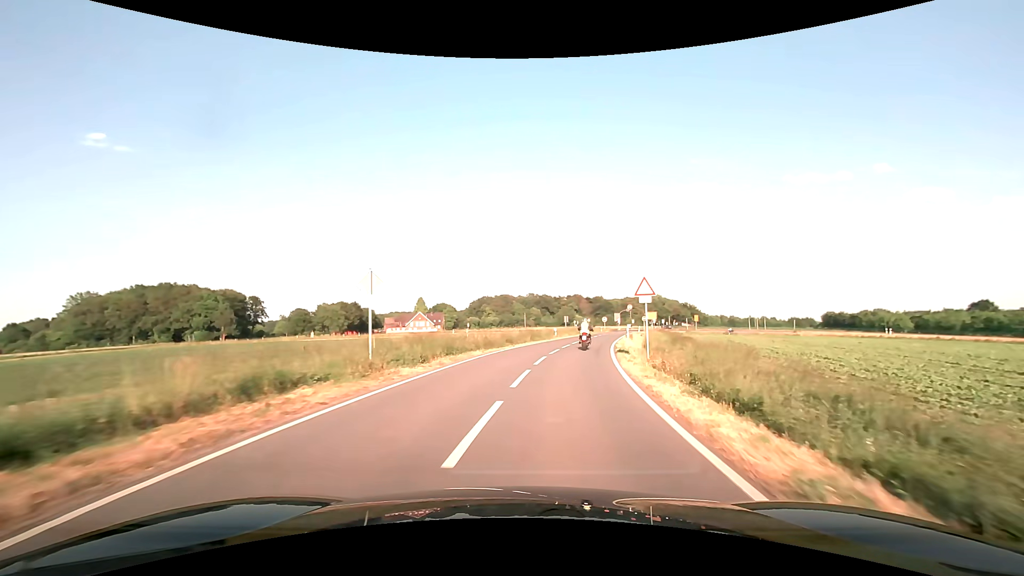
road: secondary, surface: asphalt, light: Day
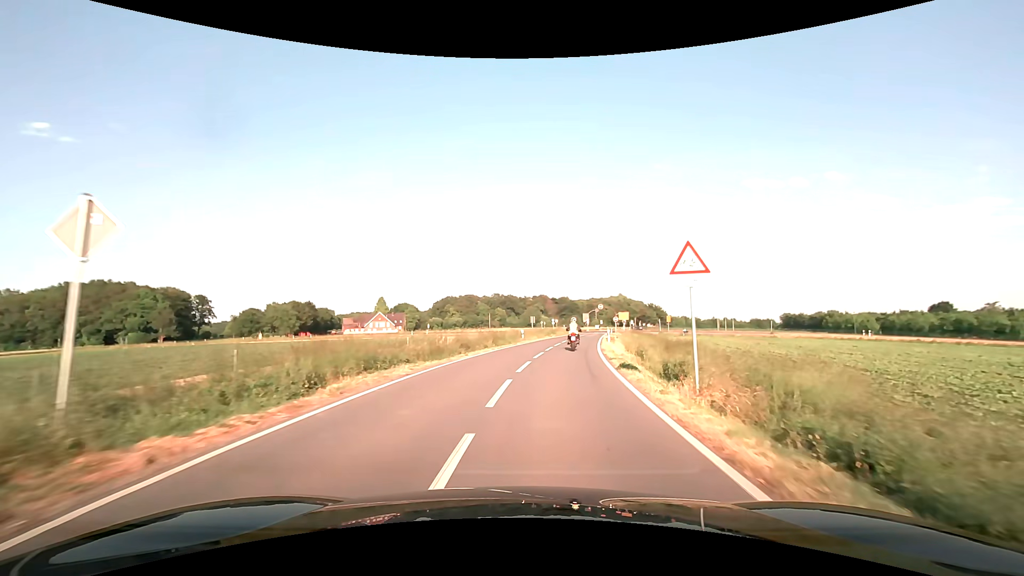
(+0.3, +8.5) m; +4°
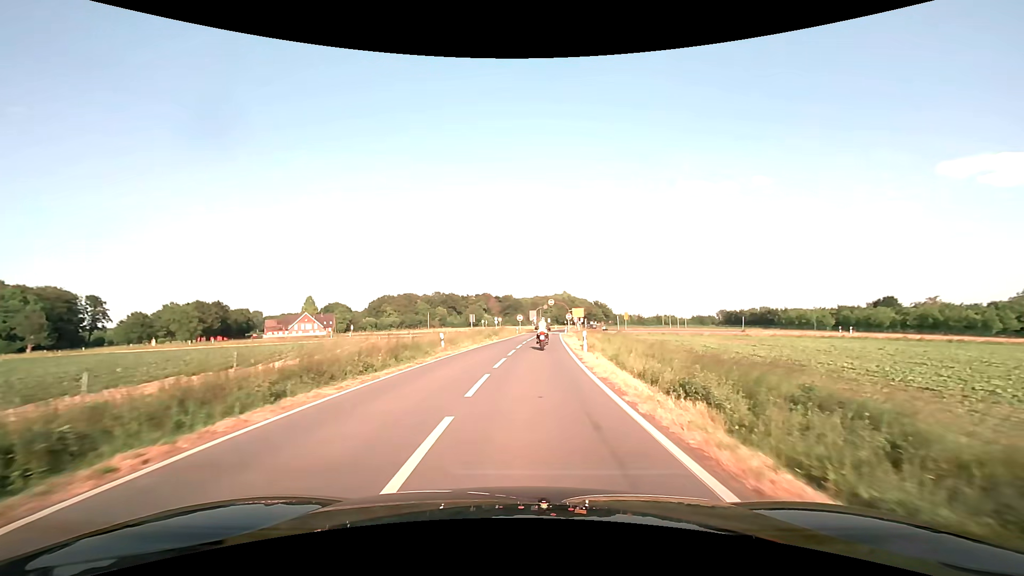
(+1.0, +16.5) m; +7°
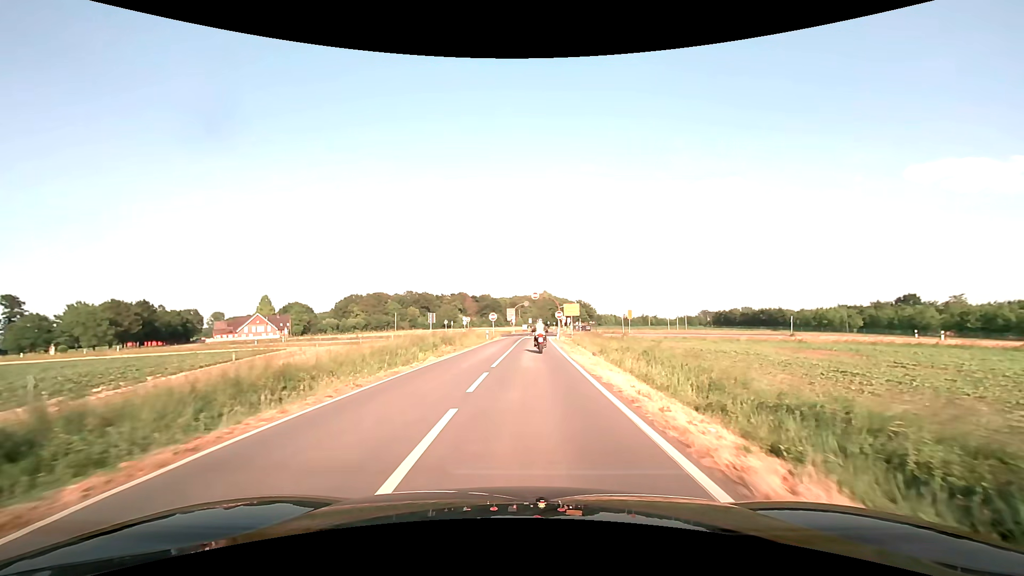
(+0.5, +22.9) m; +2°
(0, +10) (0, +20) (0, +30) (+1, +40) (+1, +50) (+1, +60) (+2, +70) (+3, +80) (+3, +90) (+4, +100) m
